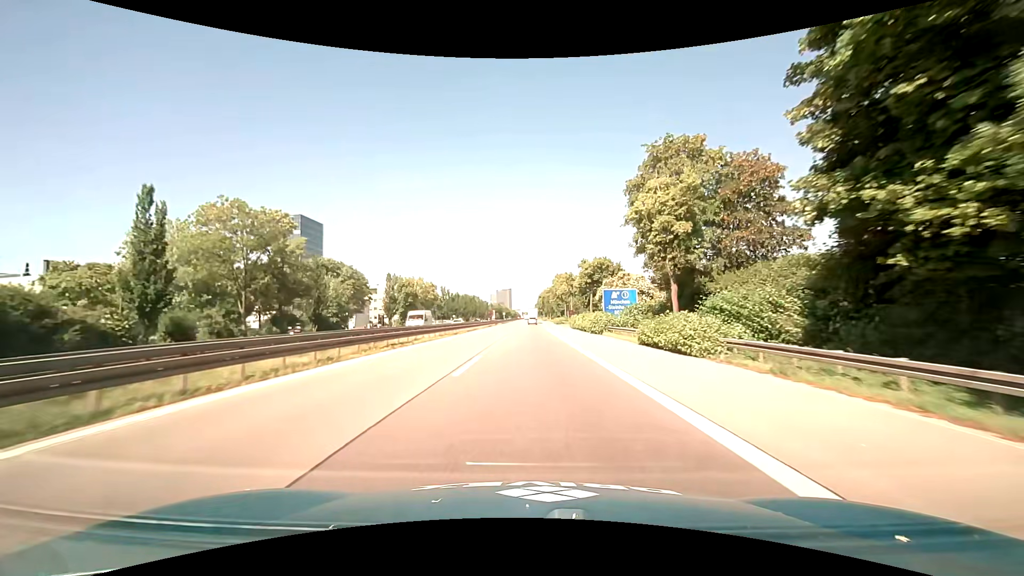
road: motorway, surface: asphalt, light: Day
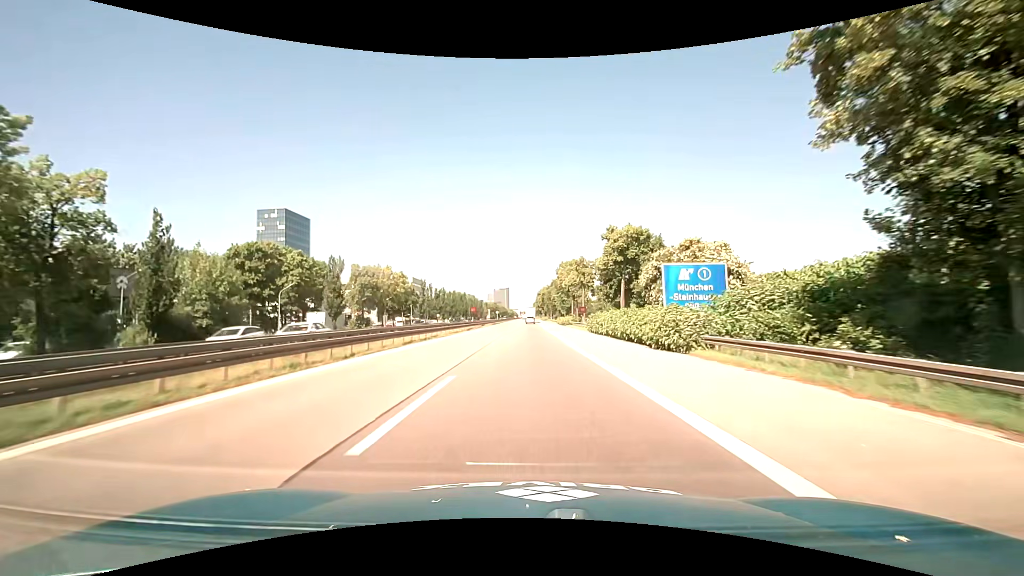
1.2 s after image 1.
(0.0, +24.5) m; 0°
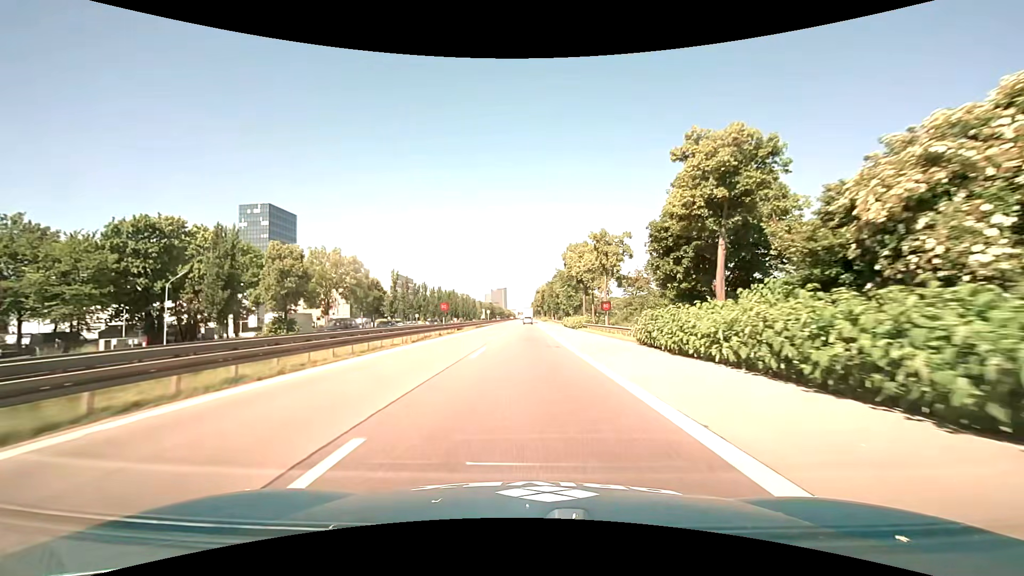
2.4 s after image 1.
(0.0, +23.3) m; 0°
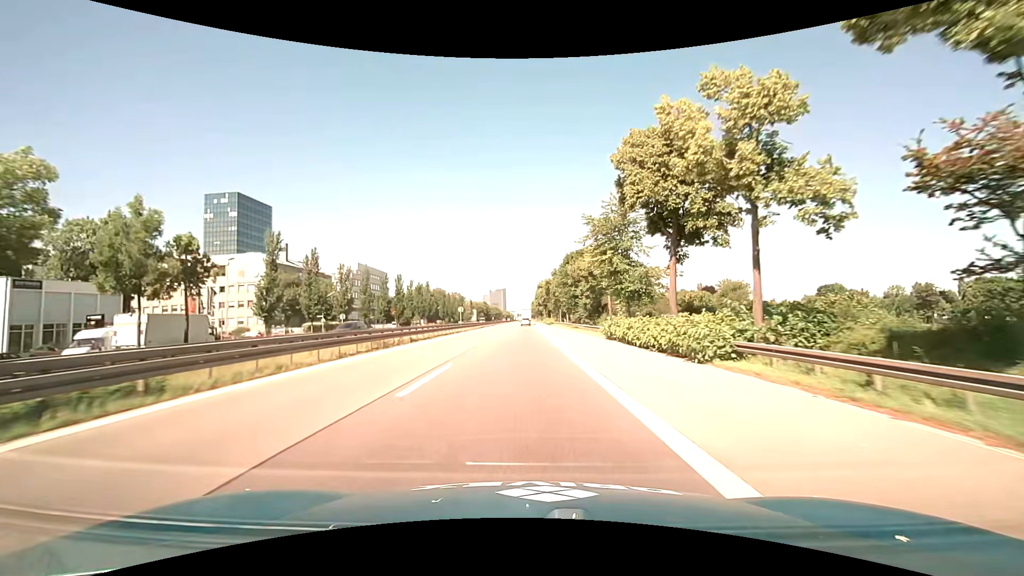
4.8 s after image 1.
(0.0, +44.4) m; 0°
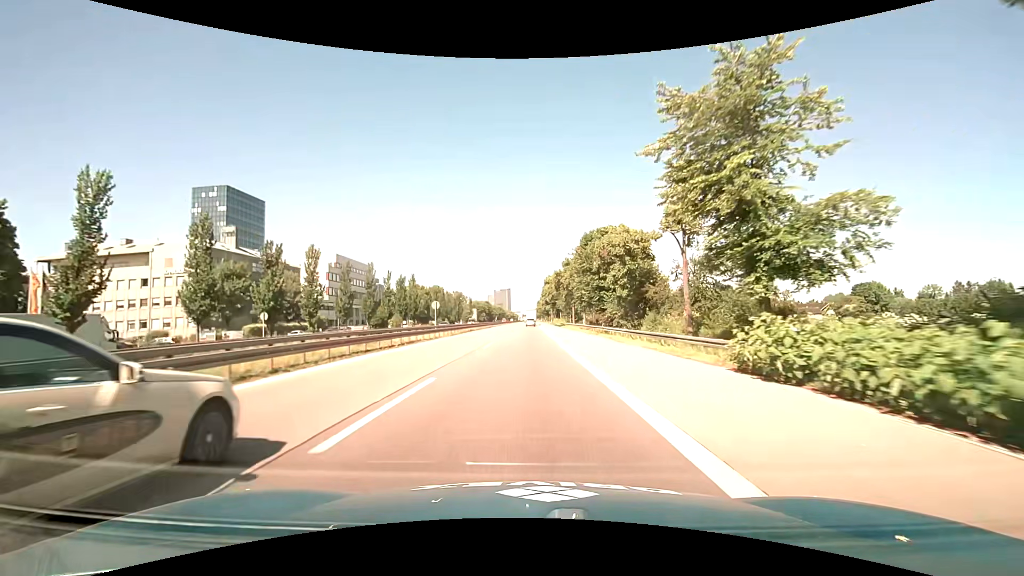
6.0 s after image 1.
(-0.2, +21.6) m; -1°
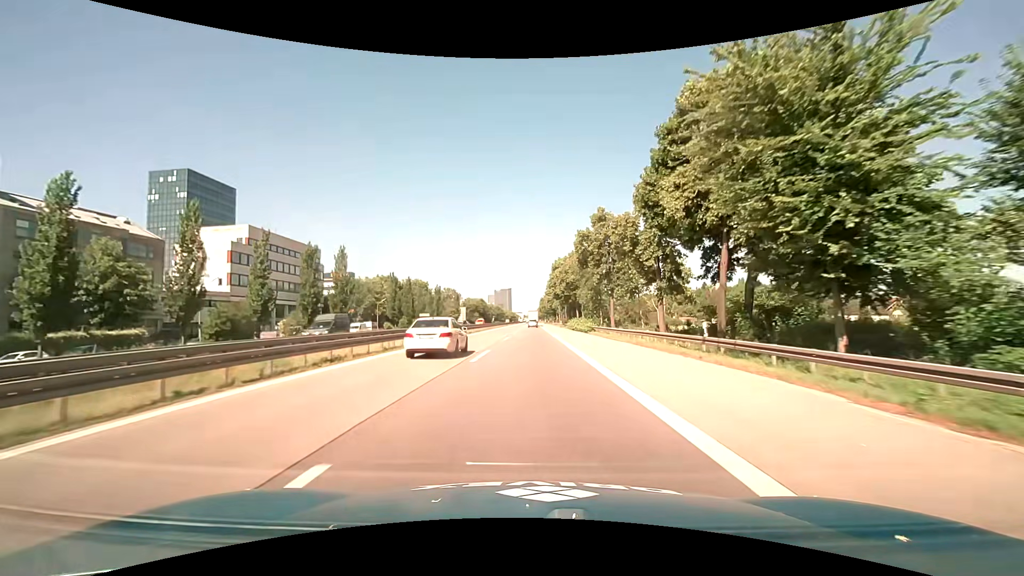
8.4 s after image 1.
(0.0, +42.8) m; 0°
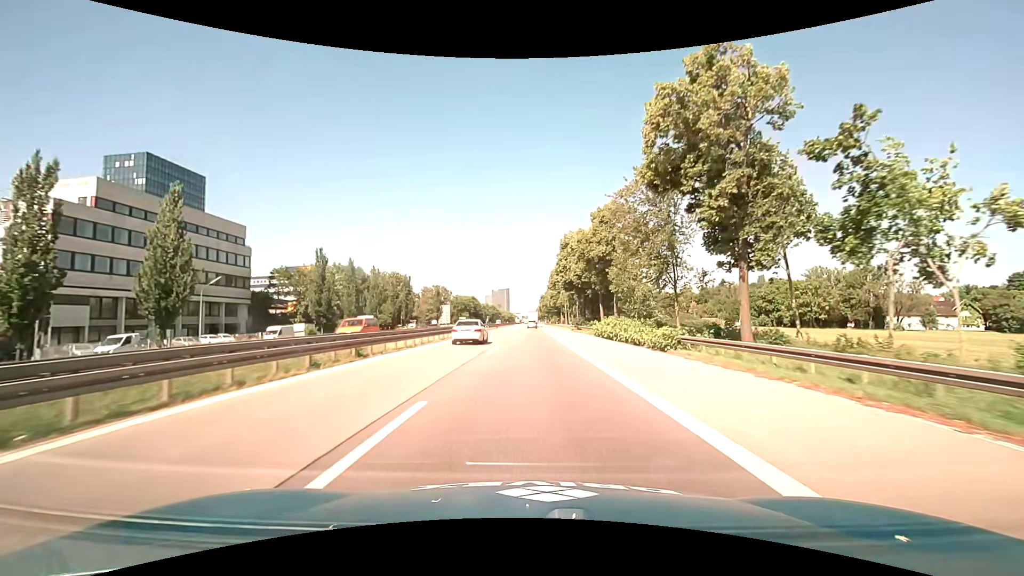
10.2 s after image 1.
(+0.1, +32.2) m; 0°
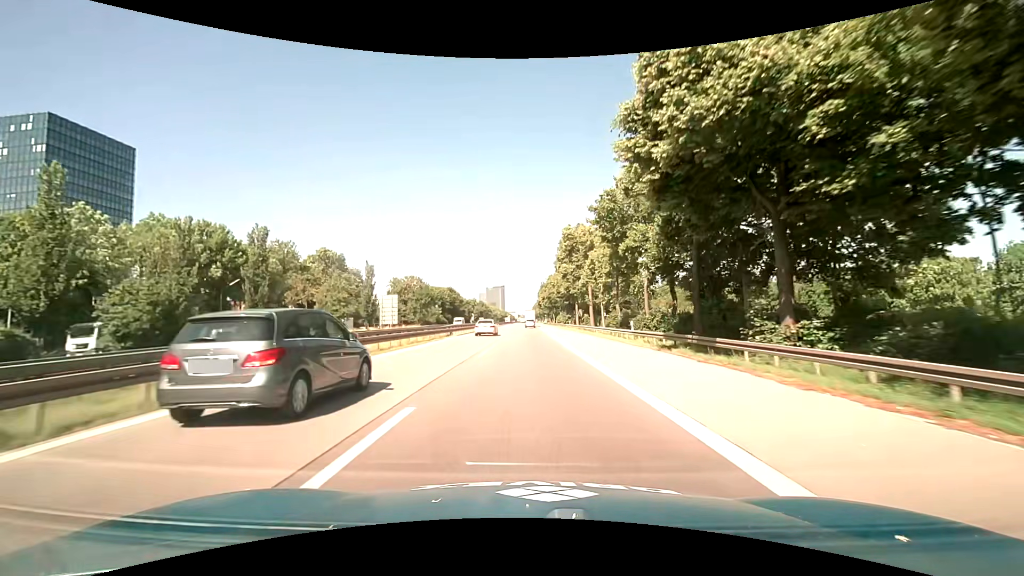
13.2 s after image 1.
(+0.3, +54.7) m; 0°
(0, +10) (0, +20) (0, +30) (0, +40) (0, +50) (0, +60) (0, +70) (0, +80) (0, +90) (0, +100) m
